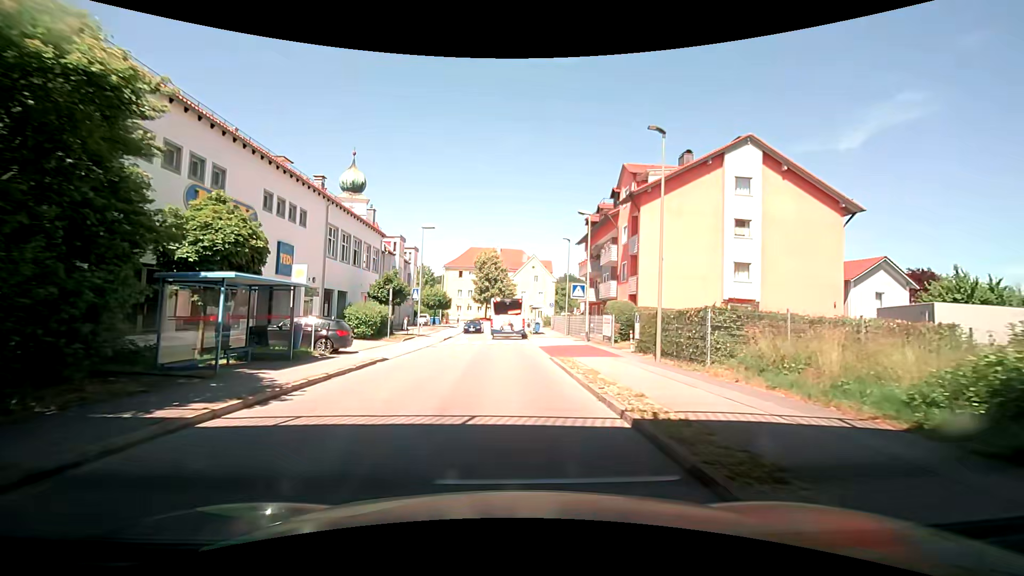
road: unclassified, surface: asphalt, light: Day
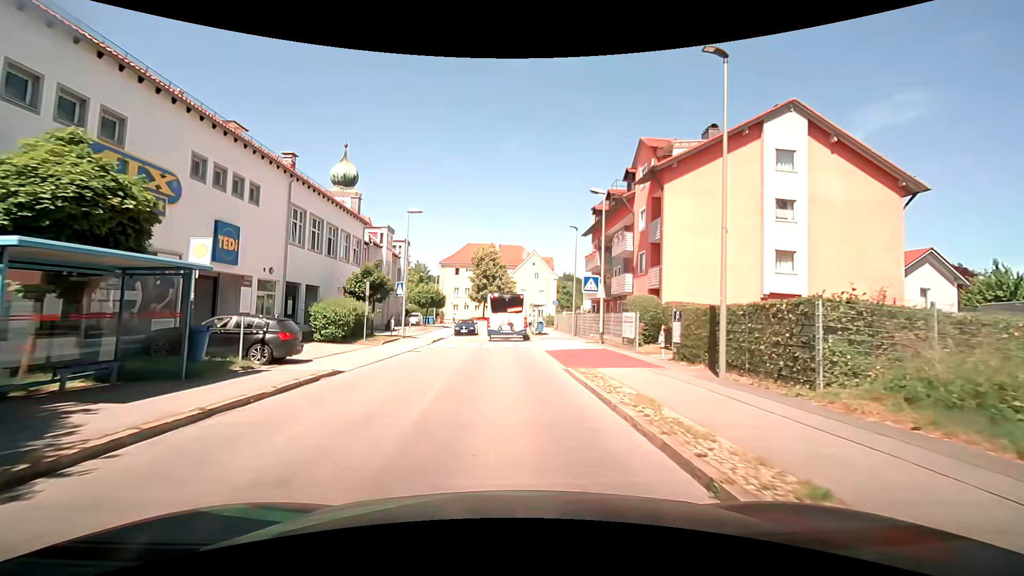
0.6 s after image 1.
(0.0, +4.9) m; +1°
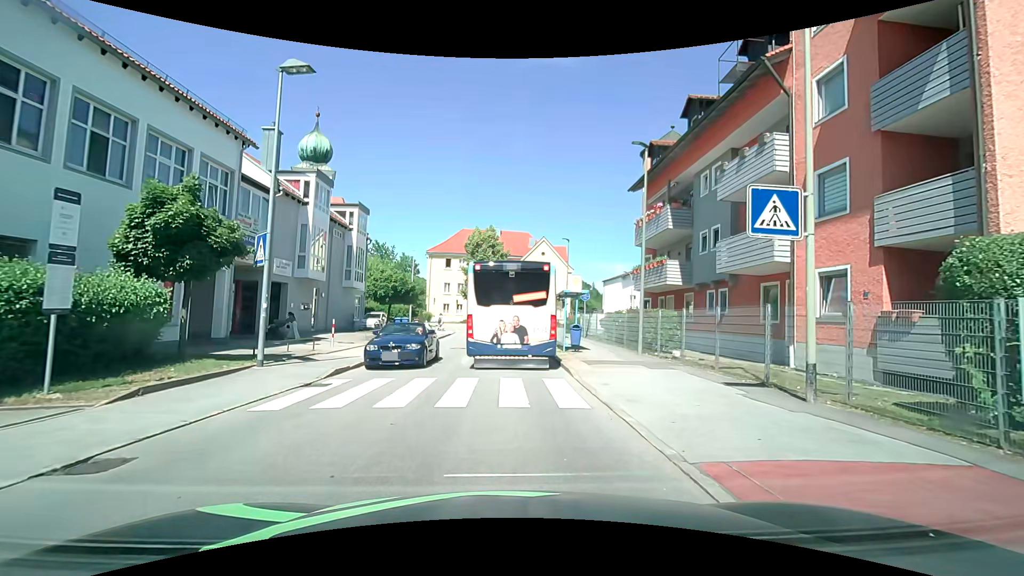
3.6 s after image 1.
(-0.5, +17.5) m; -2°
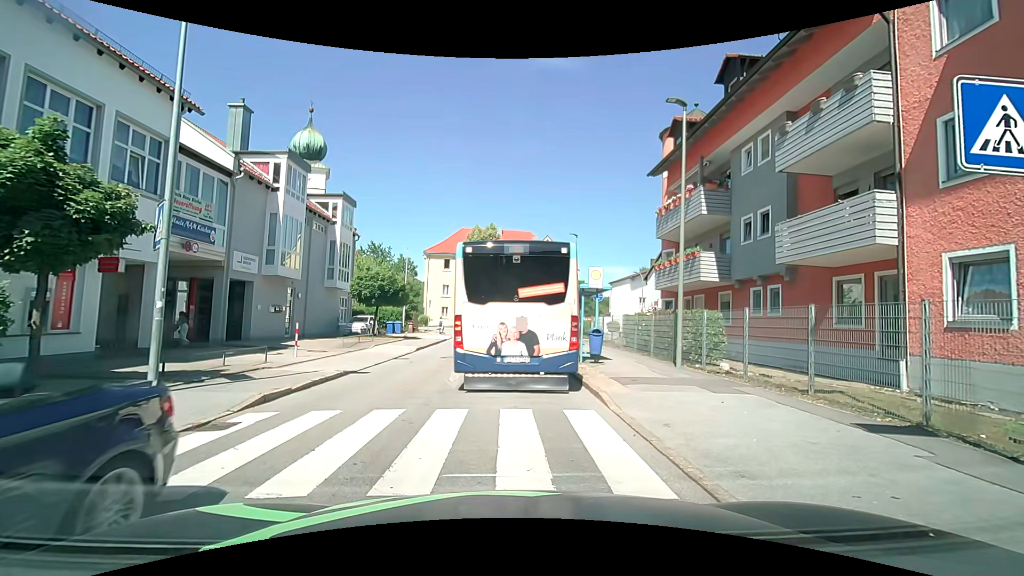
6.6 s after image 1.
(-0.1, +3.7) m; -2°
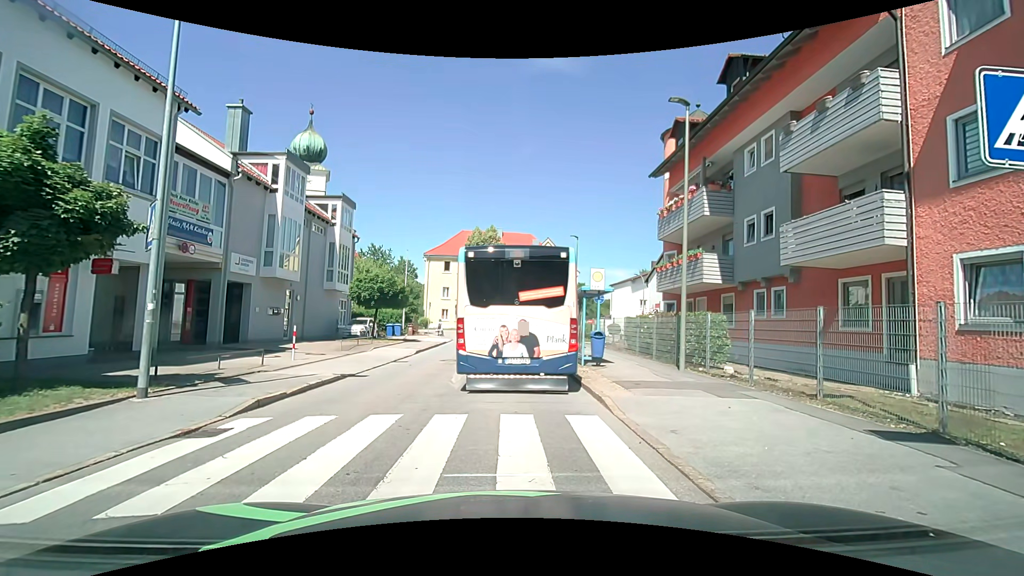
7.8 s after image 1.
(0.0, +0.2) m; 0°
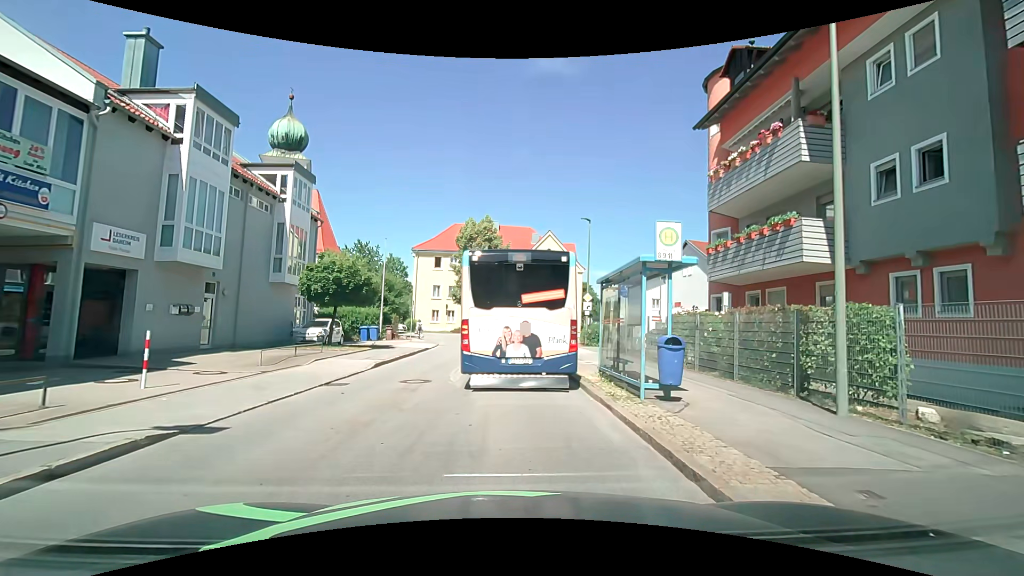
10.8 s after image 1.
(+0.2, +7.2) m; +2°
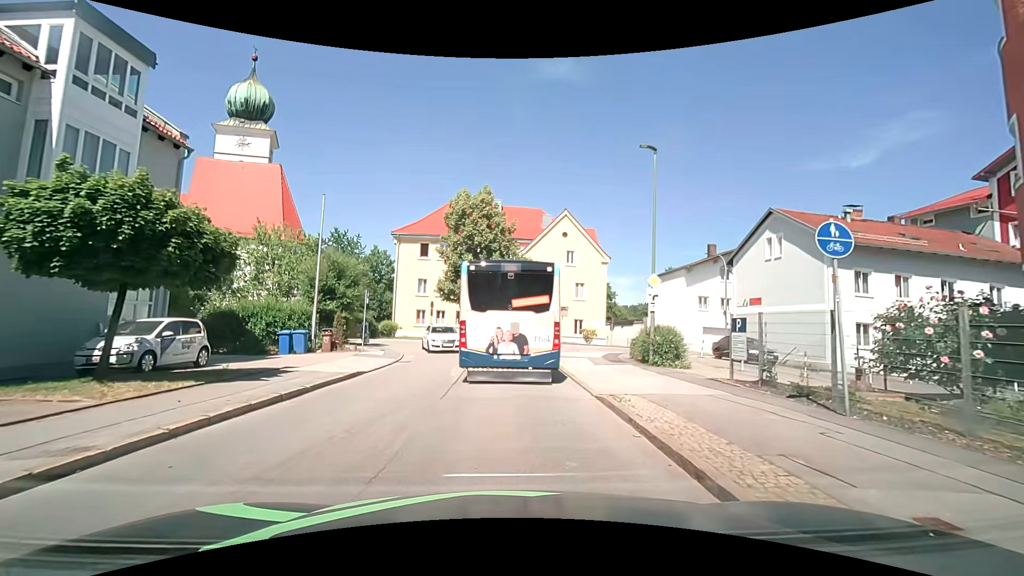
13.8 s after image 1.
(-0.2, +13.7) m; -2°
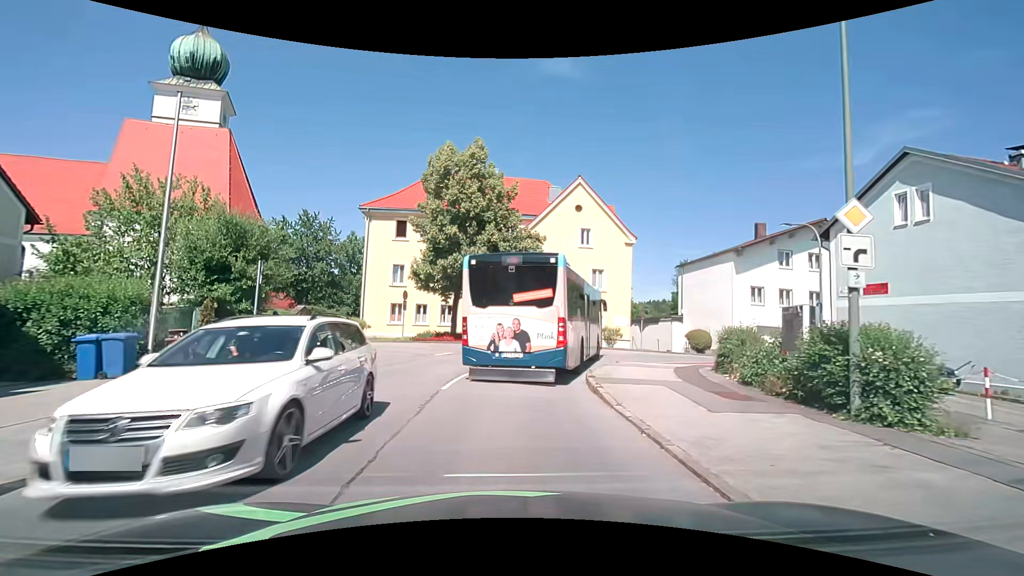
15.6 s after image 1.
(+0.2, +10.6) m; +1°
